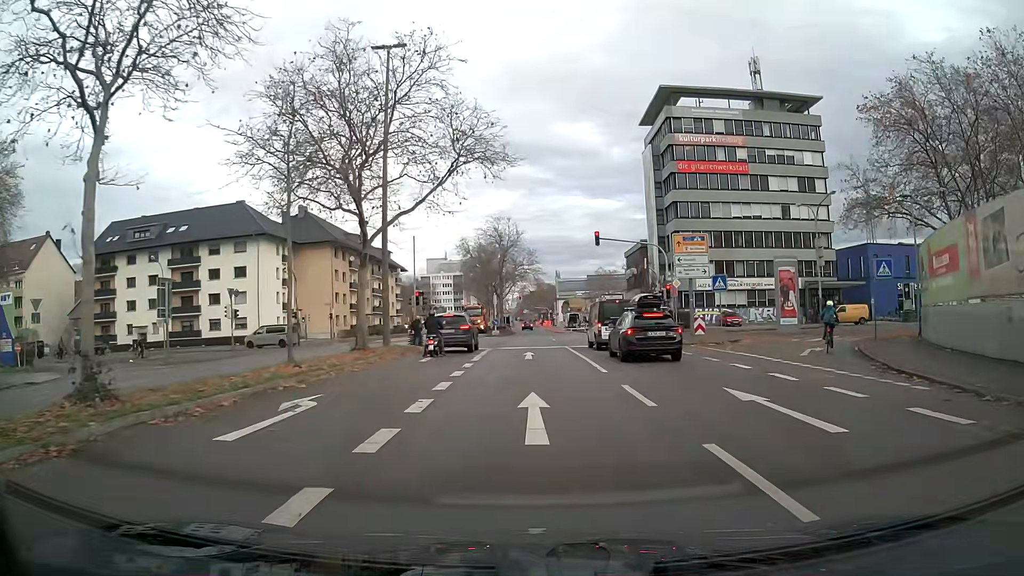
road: secondary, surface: asphalt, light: Day
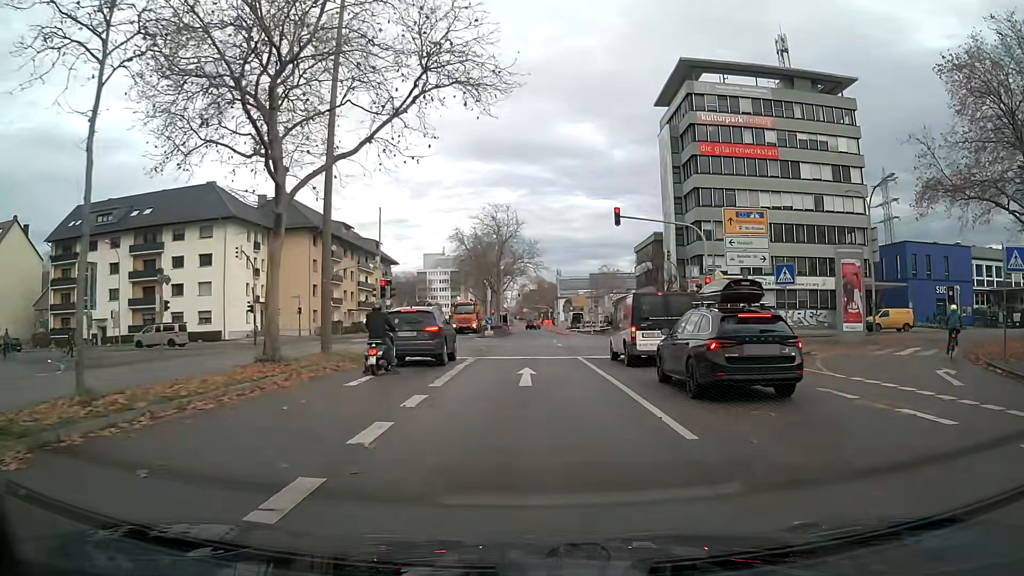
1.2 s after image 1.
(0.0, +8.7) m; 0°
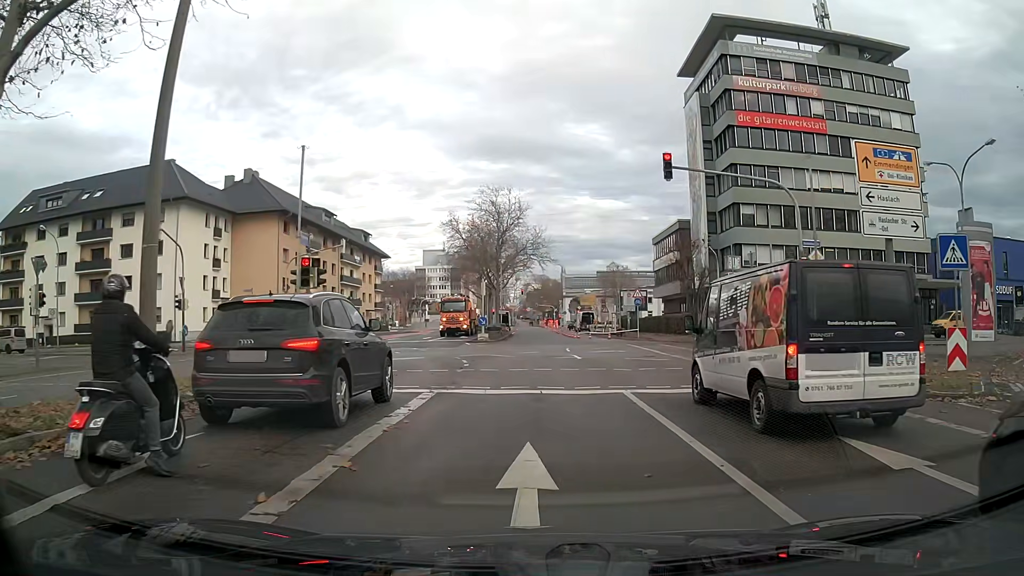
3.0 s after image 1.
(0.0, +10.4) m; 0°
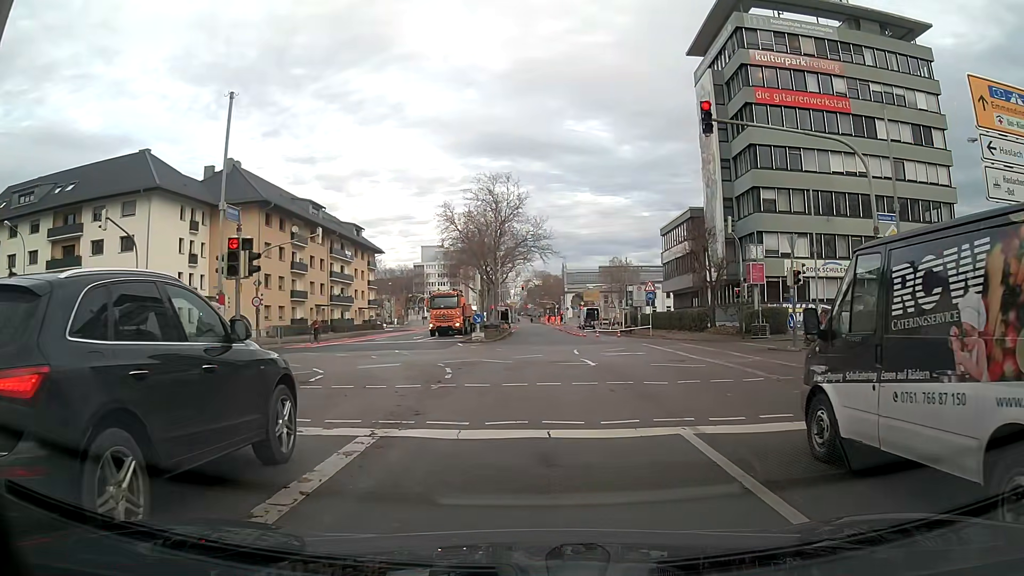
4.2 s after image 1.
(0.0, +4.6) m; +1°
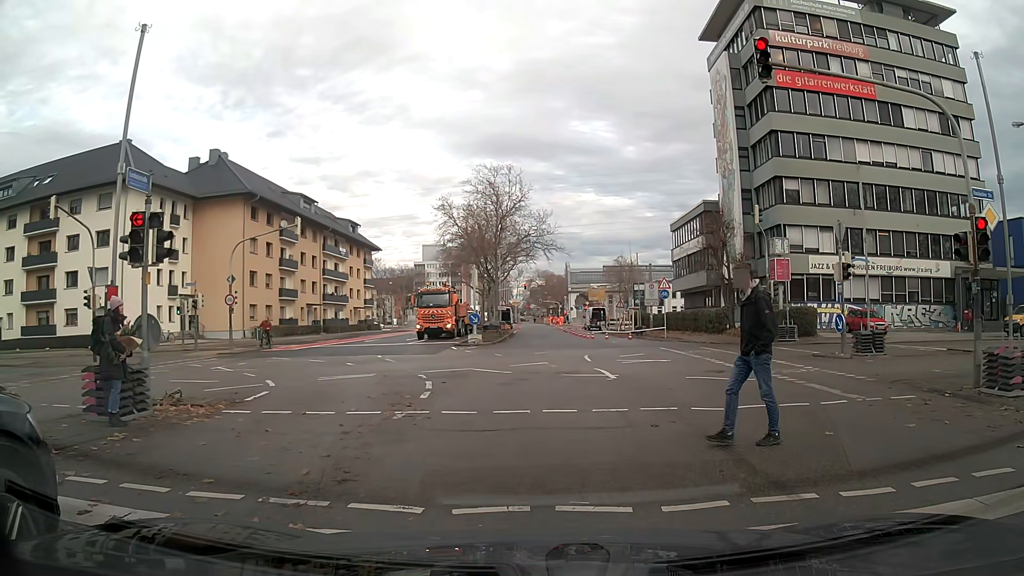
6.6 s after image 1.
(0.0, +3.7) m; -1°
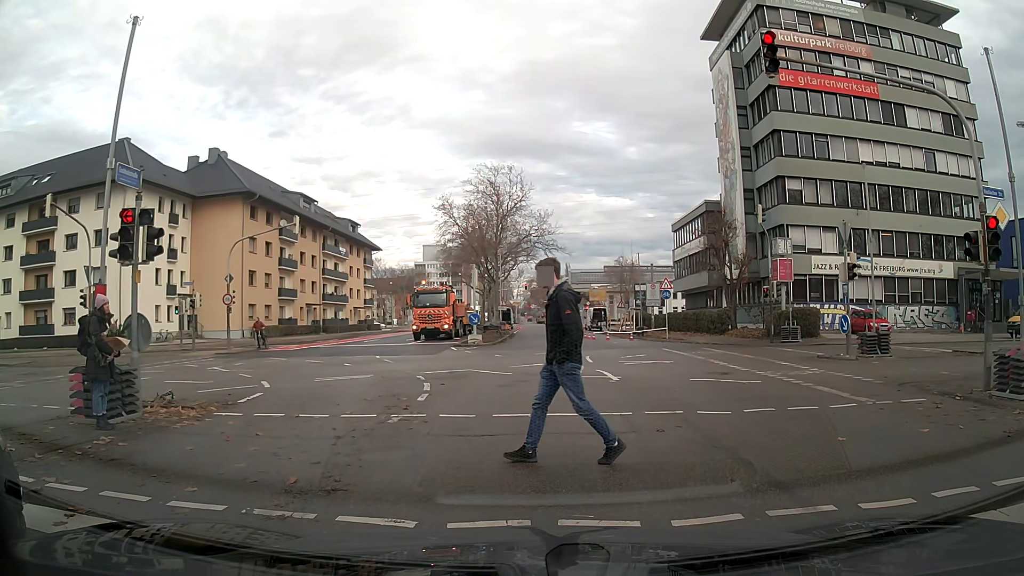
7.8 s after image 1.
(0.0, +0.3) m; 0°
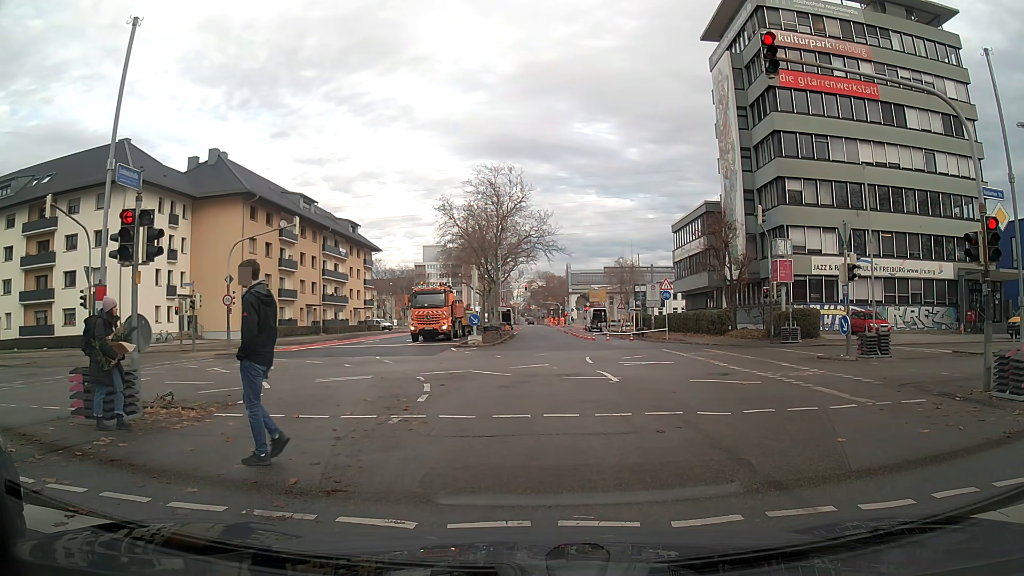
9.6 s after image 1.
(0.0, +0.1) m; 0°
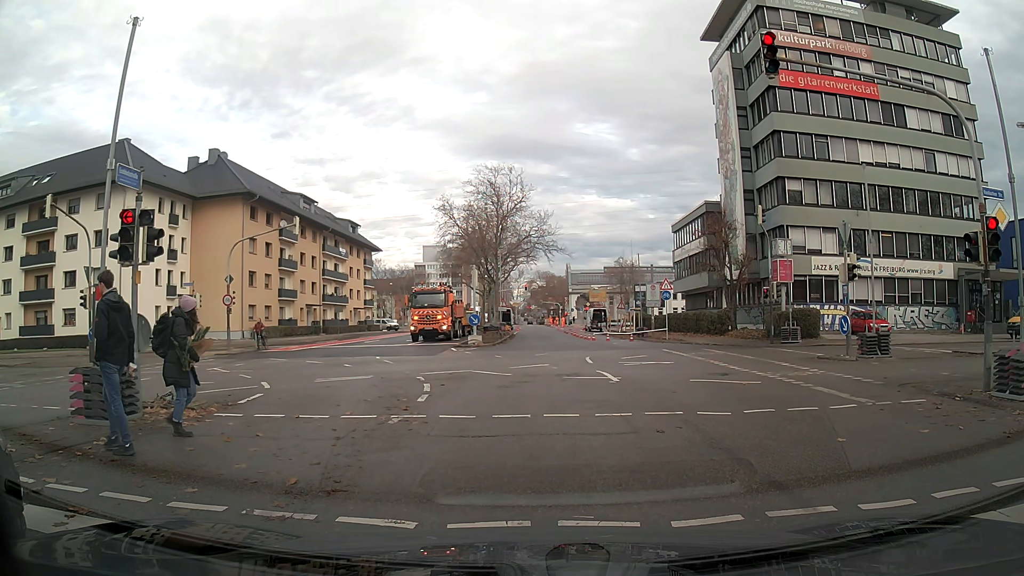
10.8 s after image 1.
(0.0, 0.0) m; 0°
